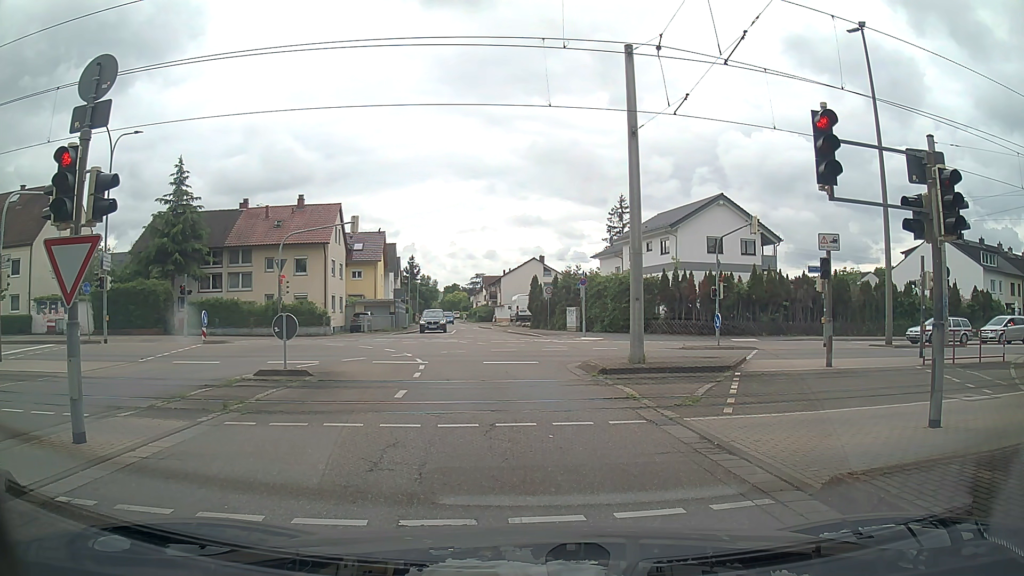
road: residential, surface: asphalt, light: Day
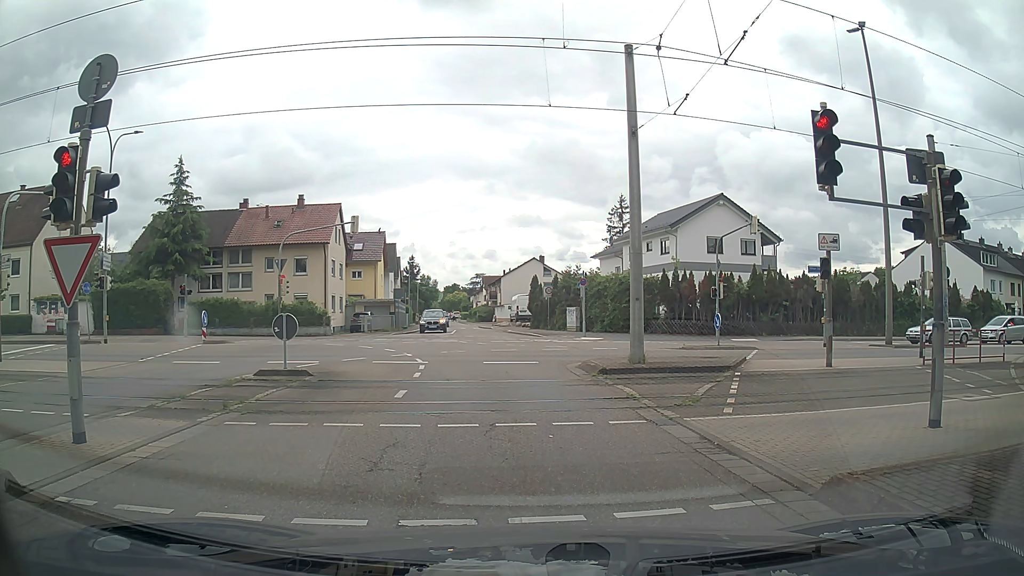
(0.0, 0.0) m; 0°
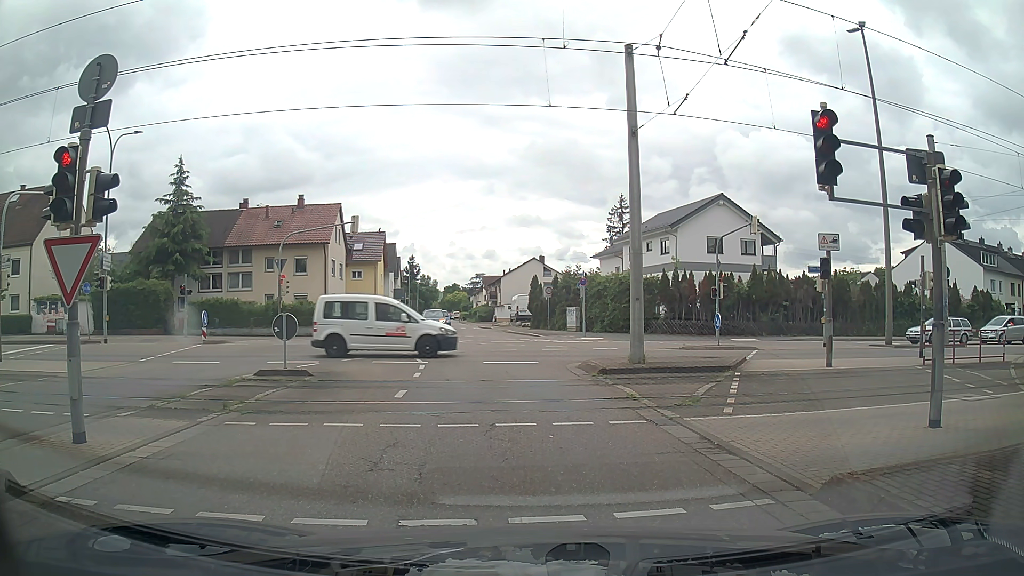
(0.0, 0.0) m; 0°
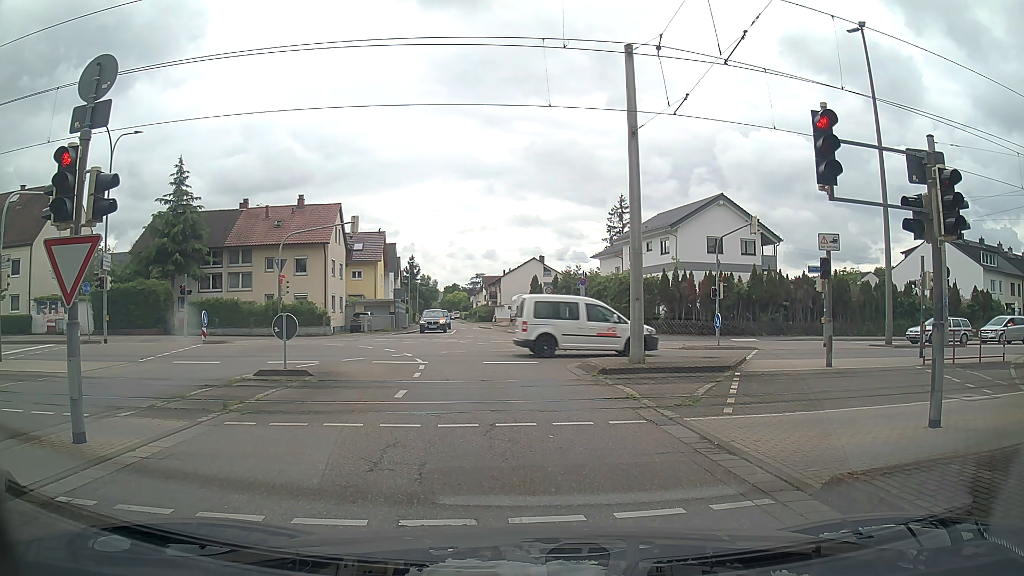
(0.0, 0.0) m; 0°
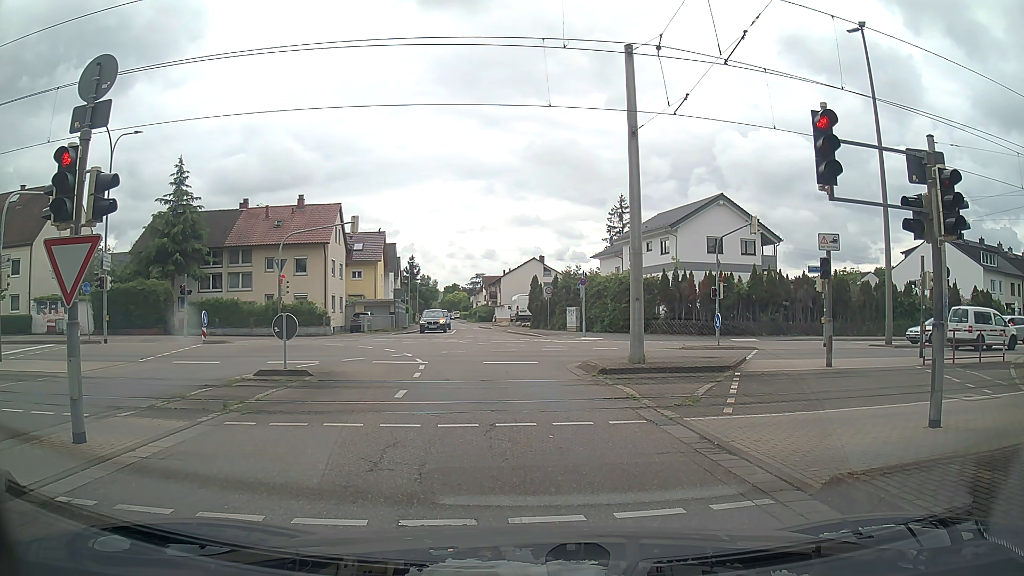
(0.0, 0.0) m; 0°
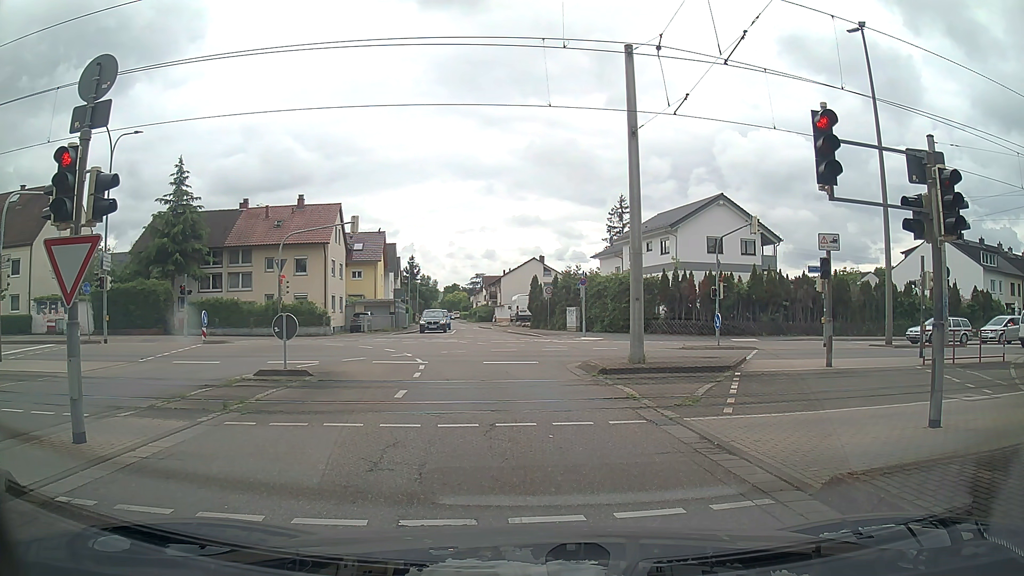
(0.0, 0.0) m; 0°
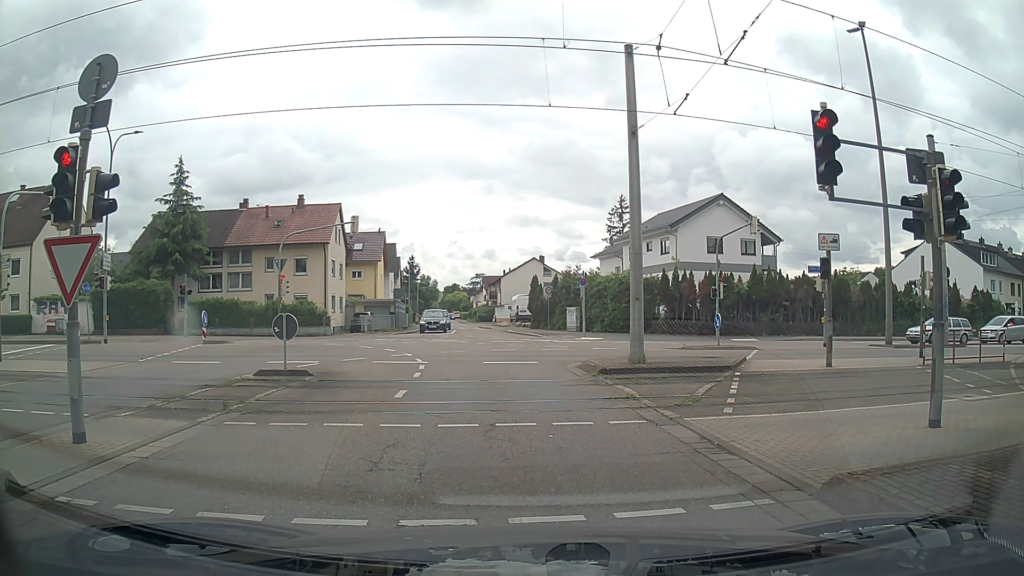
(0.0, 0.0) m; 0°
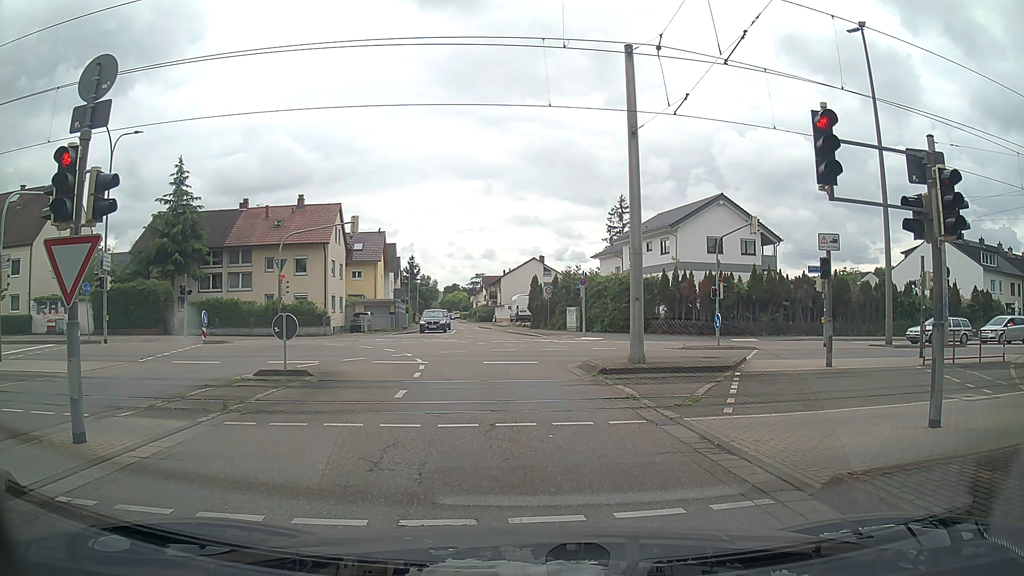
(0.0, 0.0) m; 0°
(-1, +10) (-3, +20) (-8, +28) (-18, +29) (-28, +27) (-37, +24) (-47, +21) (-57, +19) (-66, +16) (-76, +13) m
